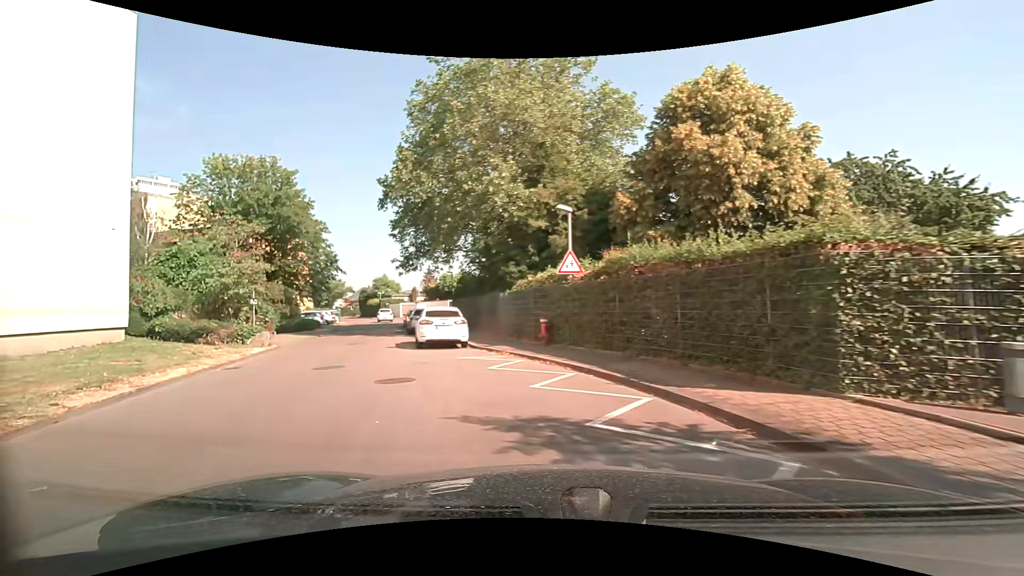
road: residential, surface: asphalt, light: Day
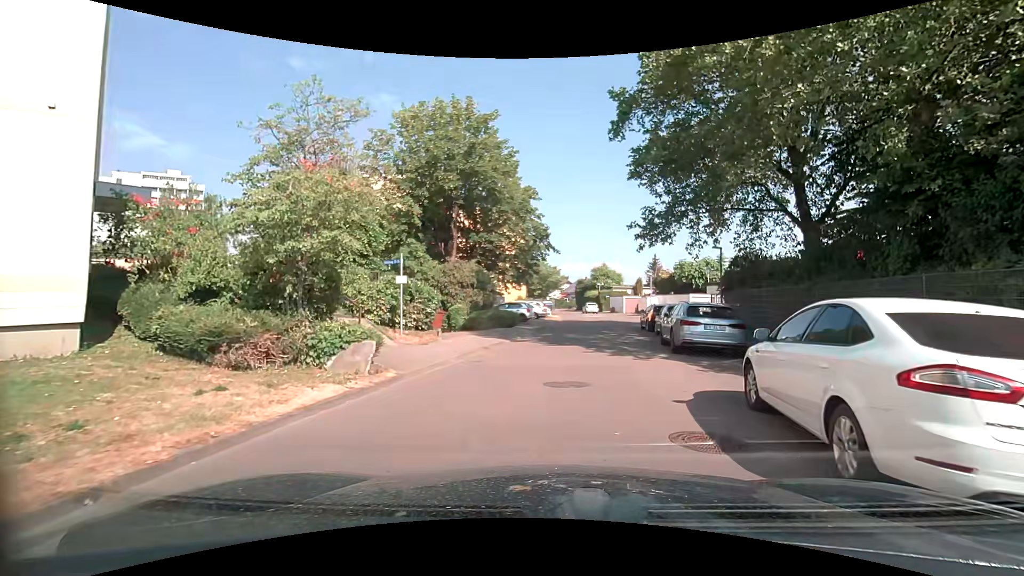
(-4.4, +13.1) m; -25°
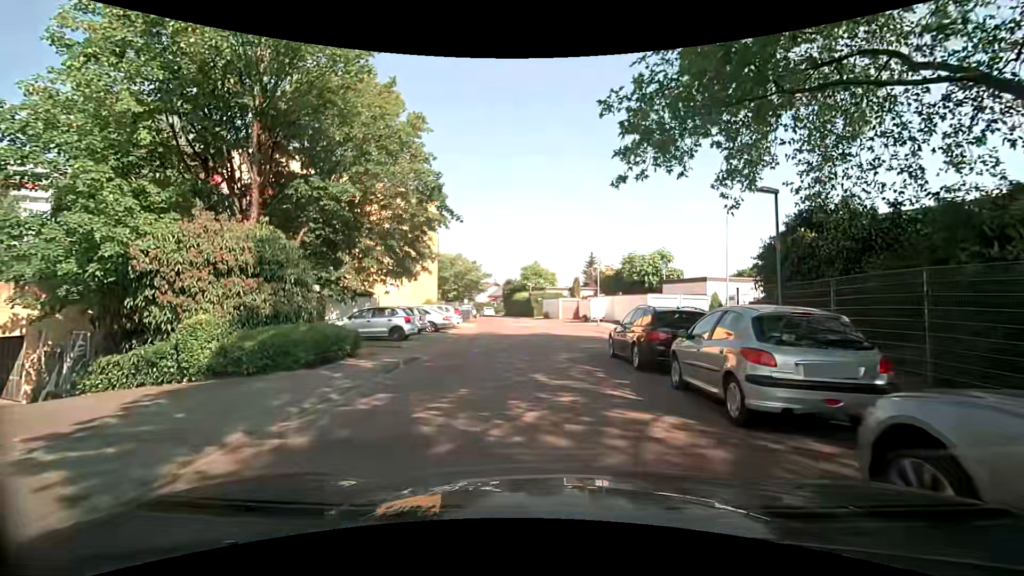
(+1.5, +14.9) m; +8°
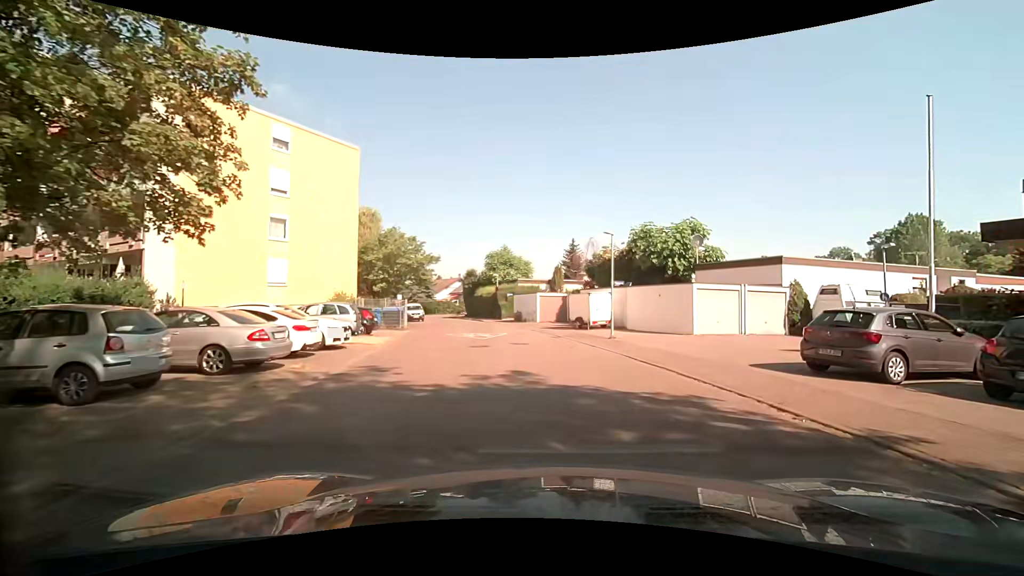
(-0.2, +17.0) m; +4°
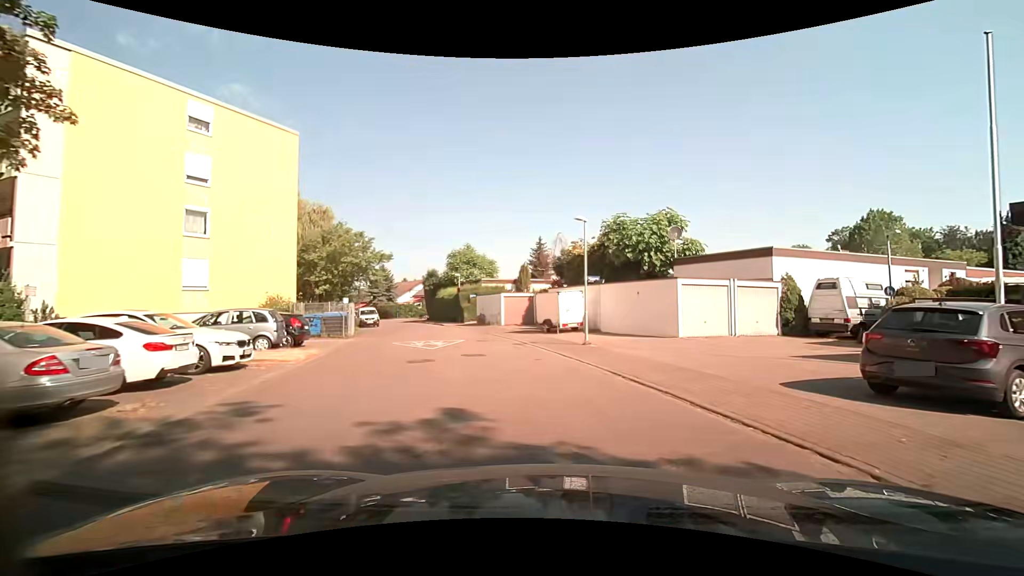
(+0.1, +3.6) m; +3°
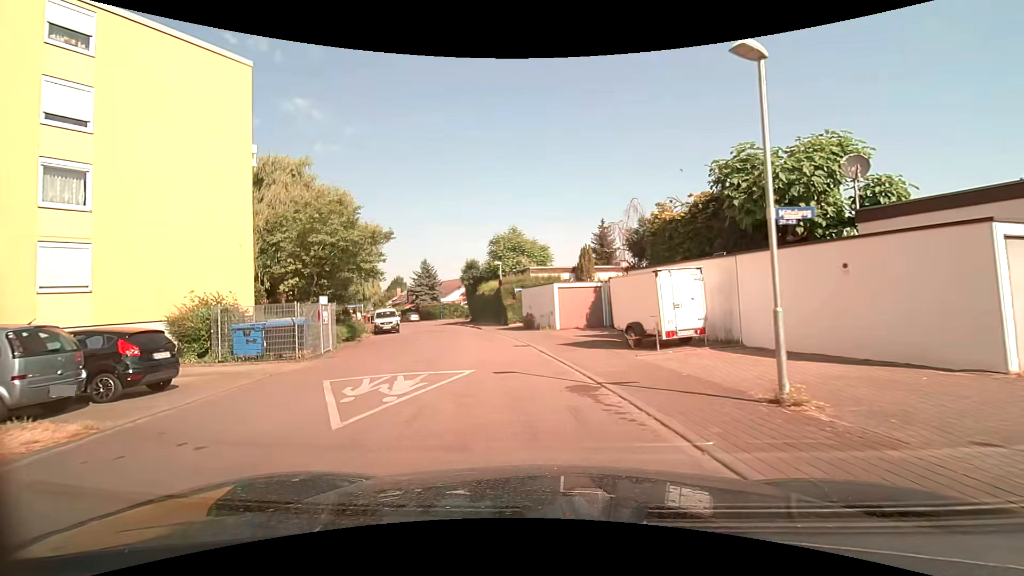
(-0.5, +11.4) m; -7°
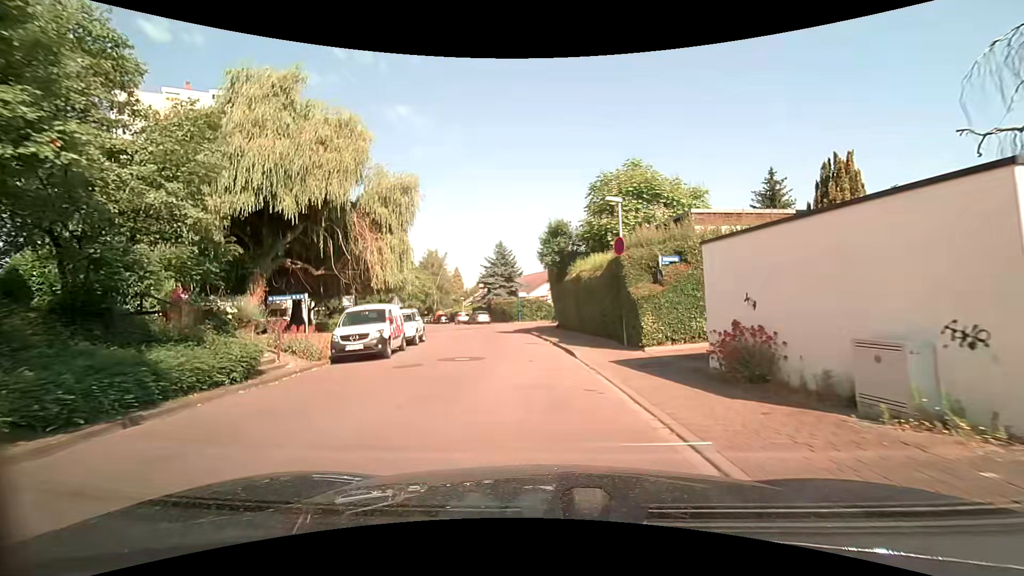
(-2.4, +20.5) m; -11°
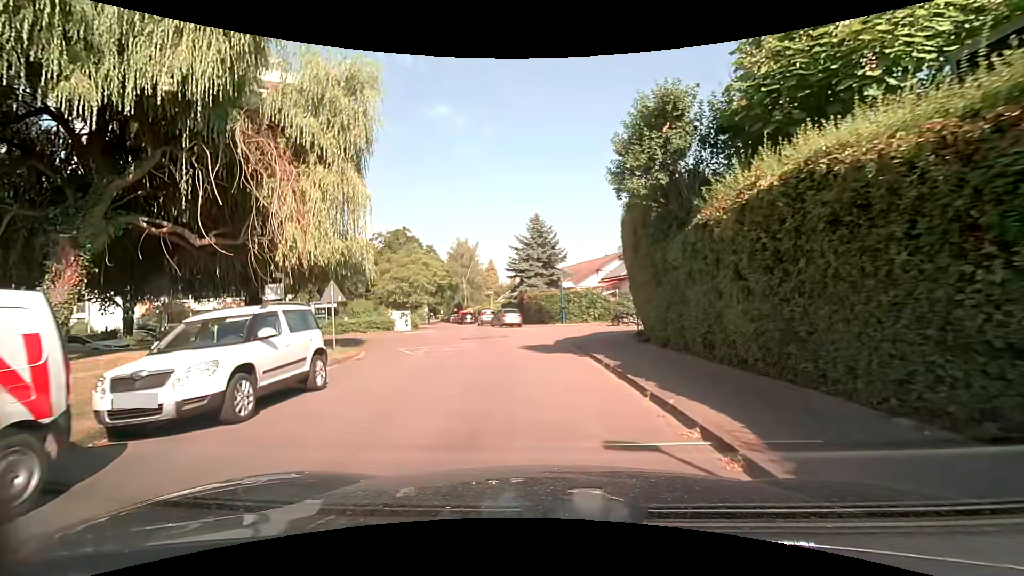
(-0.9, +15.3) m; -5°
